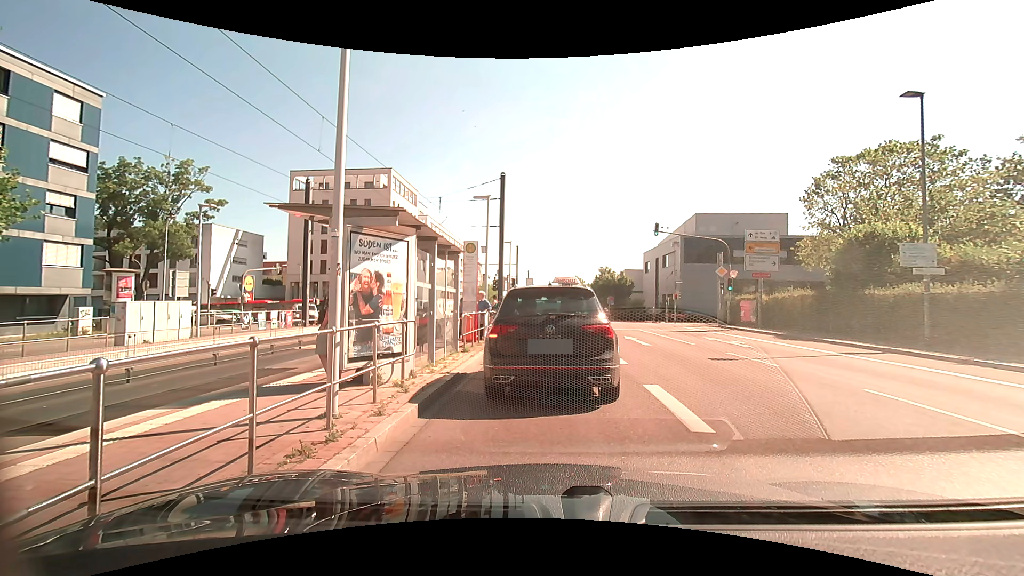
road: secondary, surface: asphalt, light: Day
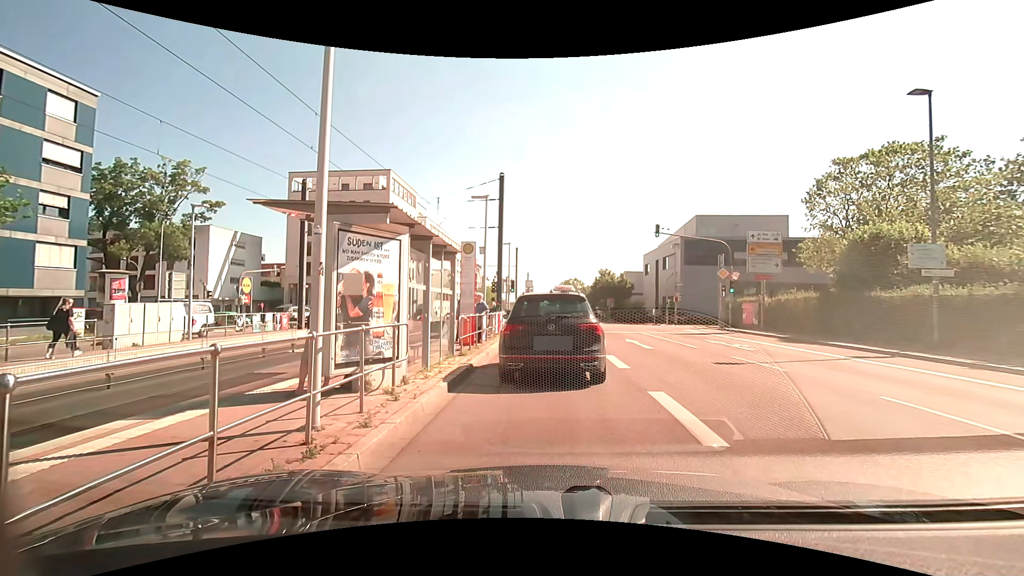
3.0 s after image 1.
(0.0, +0.4) m; 0°
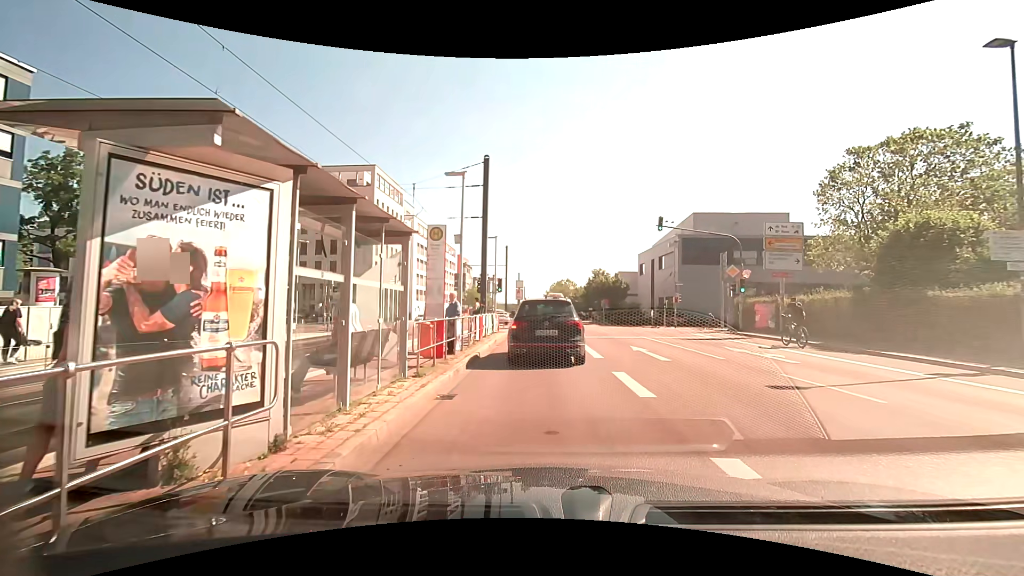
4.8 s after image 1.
(-0.1, +3.6) m; -1°
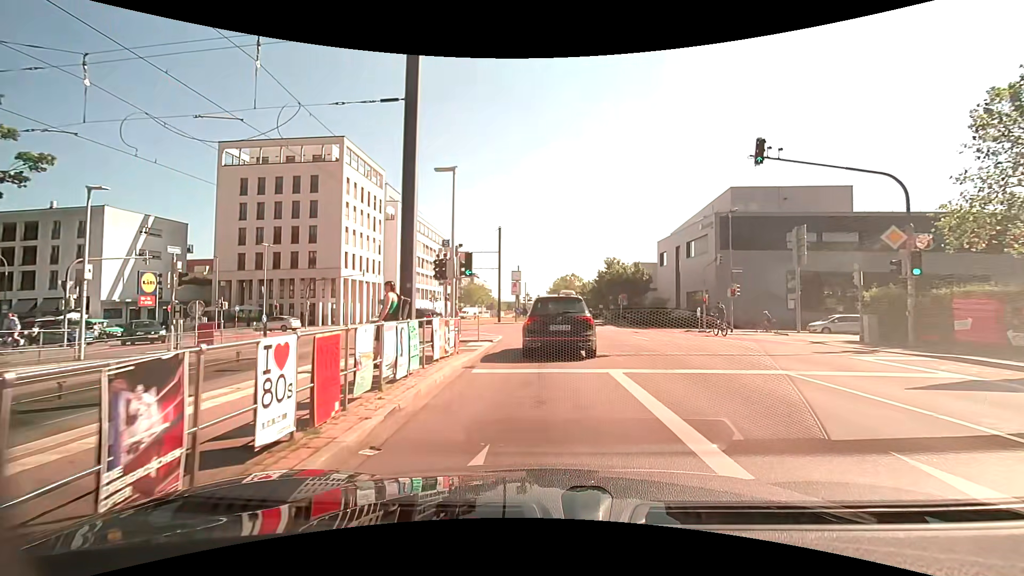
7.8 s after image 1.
(-0.2, +13.5) m; -1°
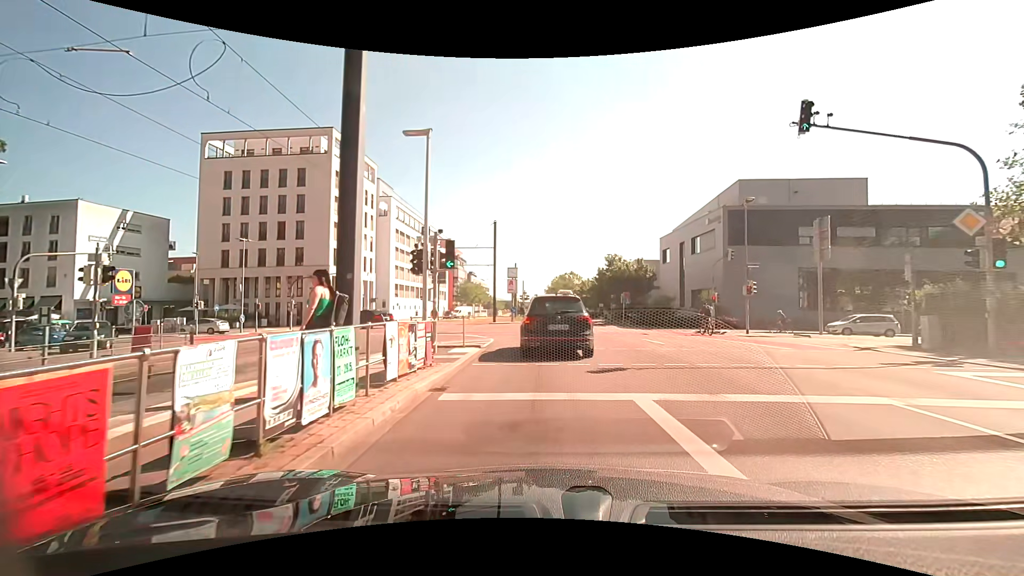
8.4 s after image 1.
(0.0, +2.9) m; 0°
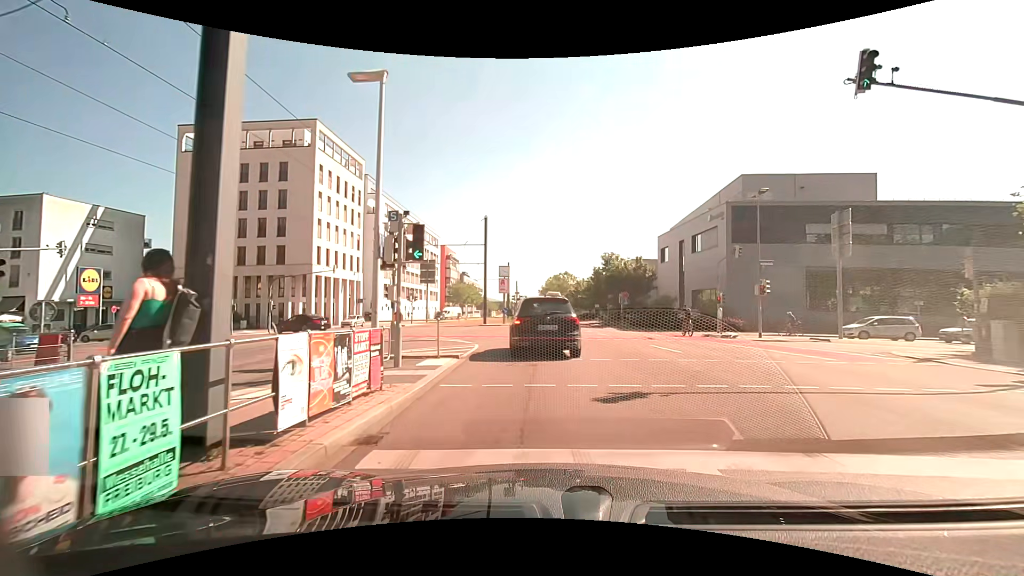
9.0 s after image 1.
(0.0, +2.8) m; +1°
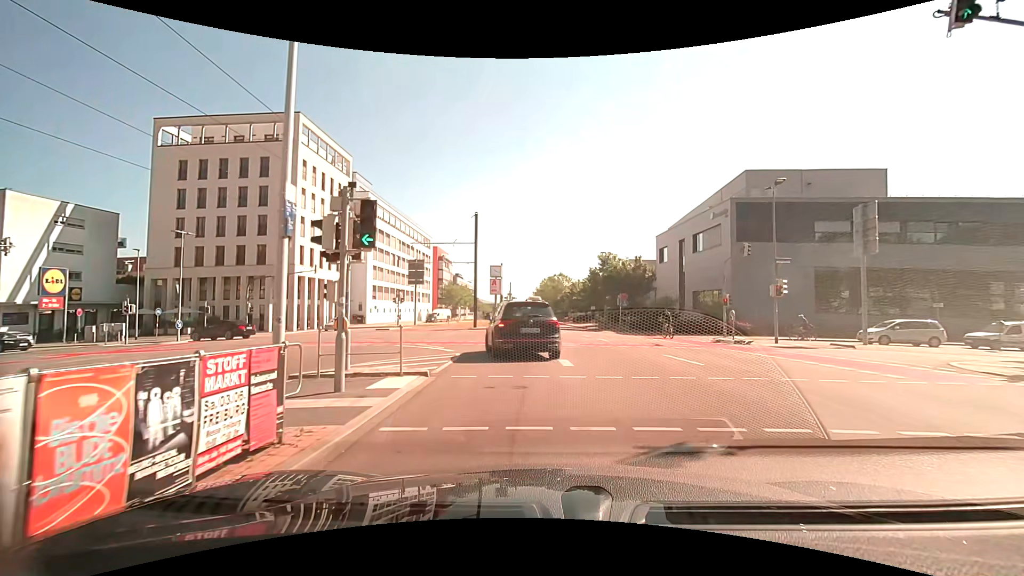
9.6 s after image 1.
(0.0, +2.8) m; 0°
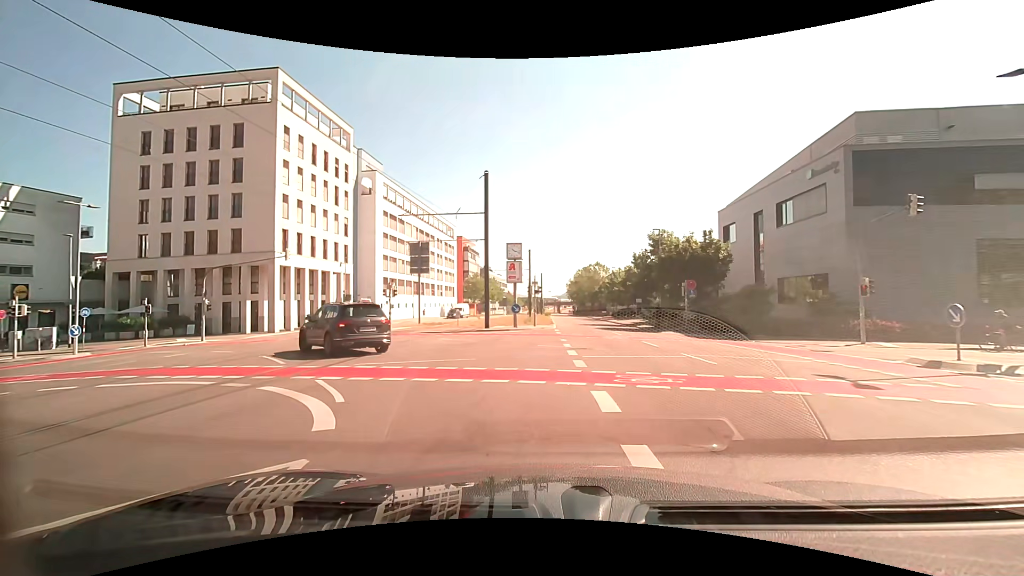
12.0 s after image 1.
(0.0, +11.6) m; -4°
